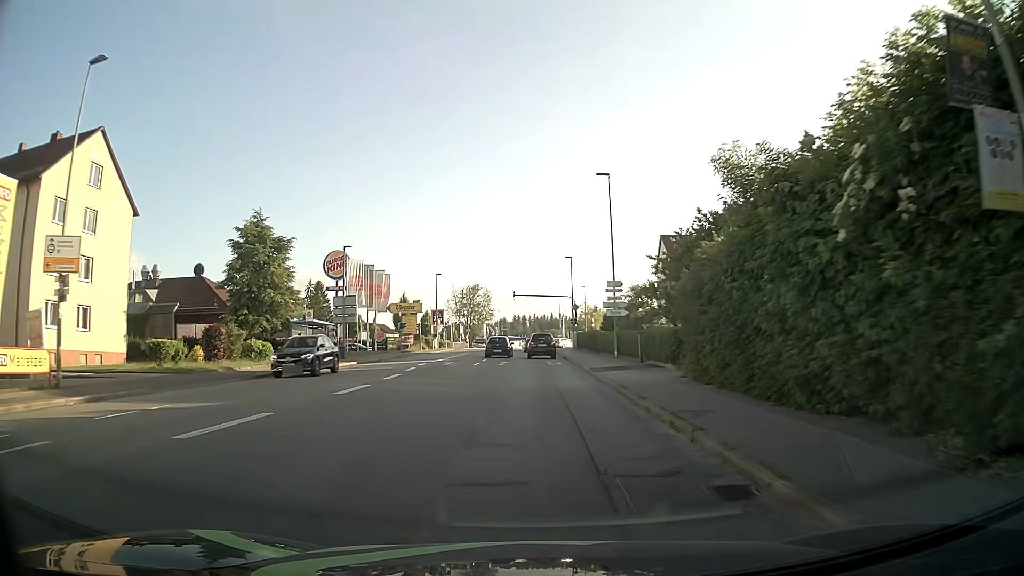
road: tertiary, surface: asphalt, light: Day
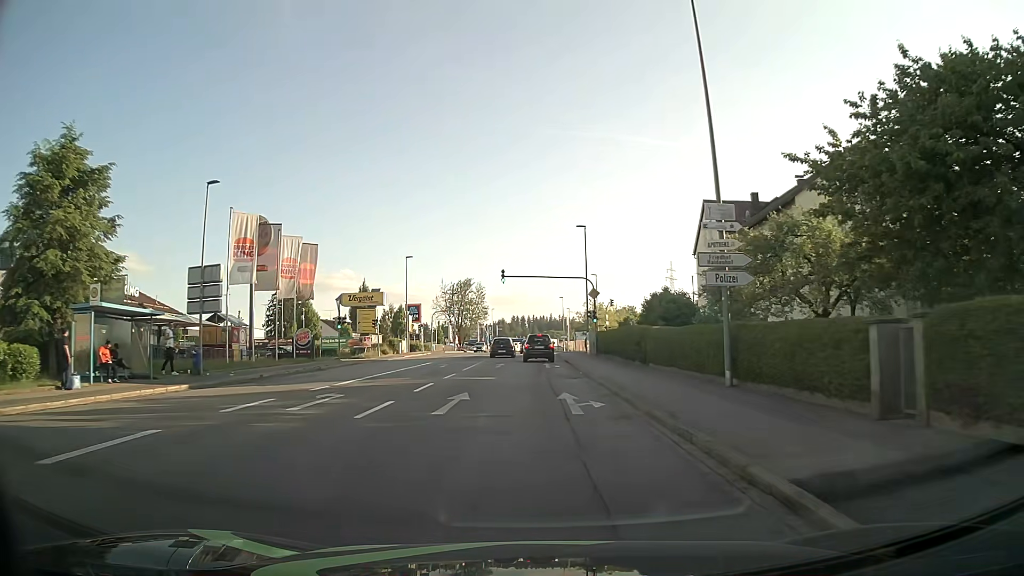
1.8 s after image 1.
(-0.1, +21.8) m; 0°
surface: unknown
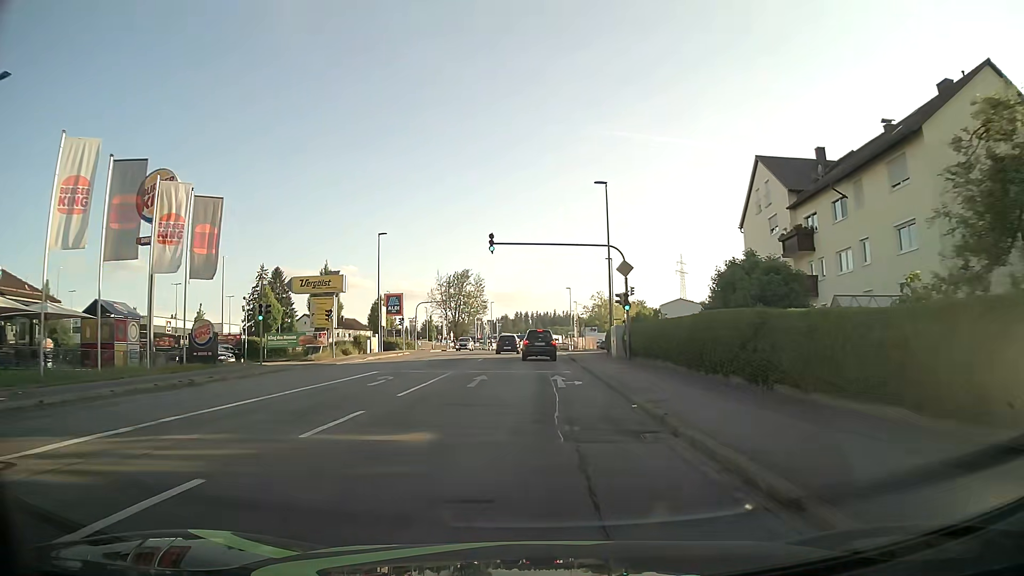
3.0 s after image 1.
(0.0, +14.3) m; 0°
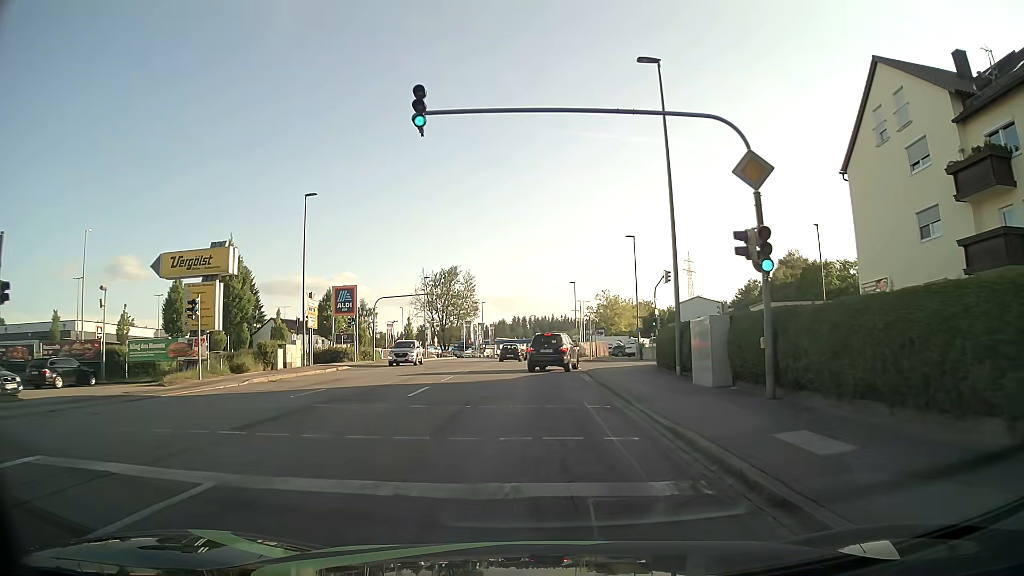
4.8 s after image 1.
(+0.1, +18.7) m; +1°
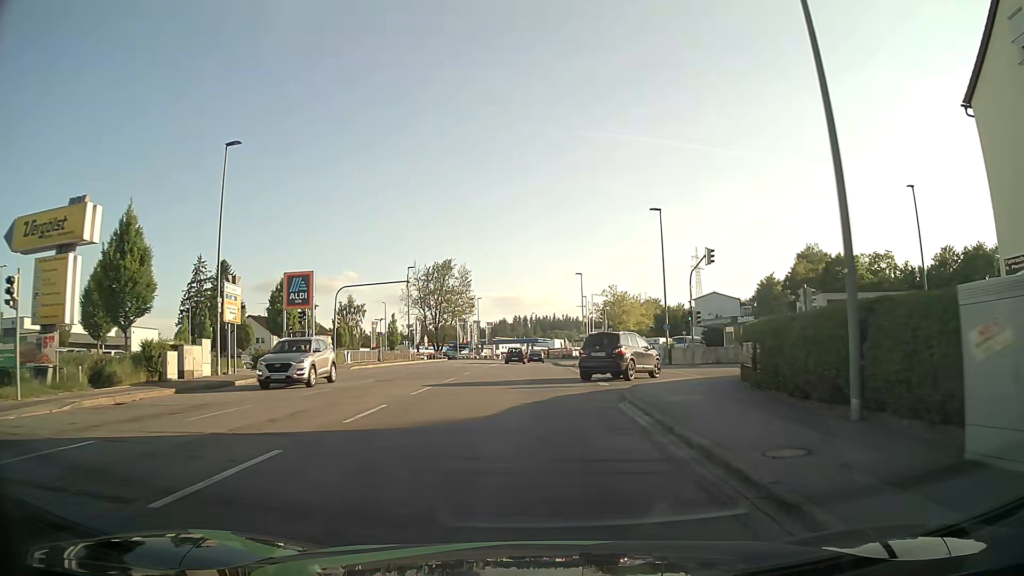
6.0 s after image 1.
(0.0, +11.6) m; 0°
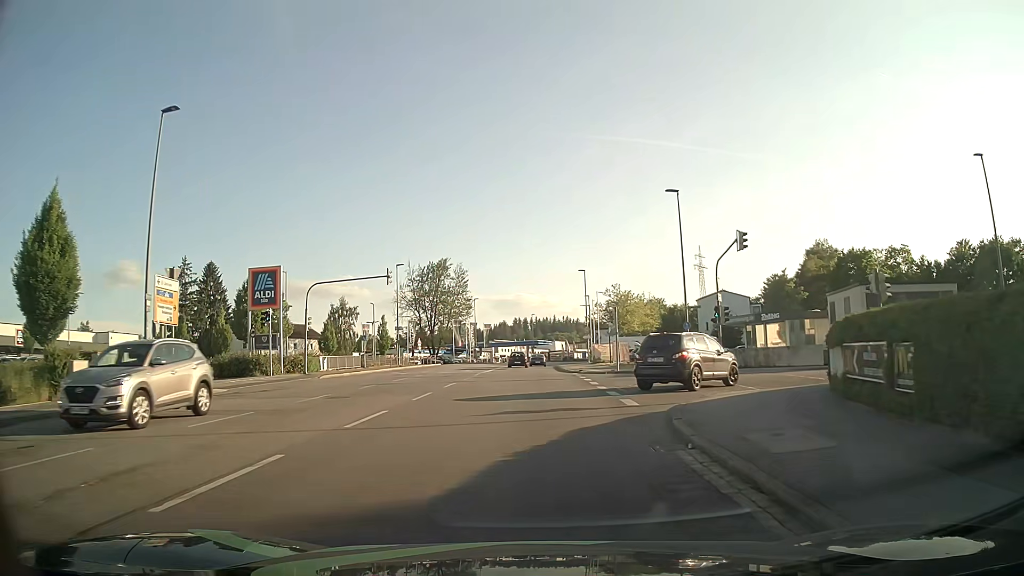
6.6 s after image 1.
(0.0, +6.0) m; 0°
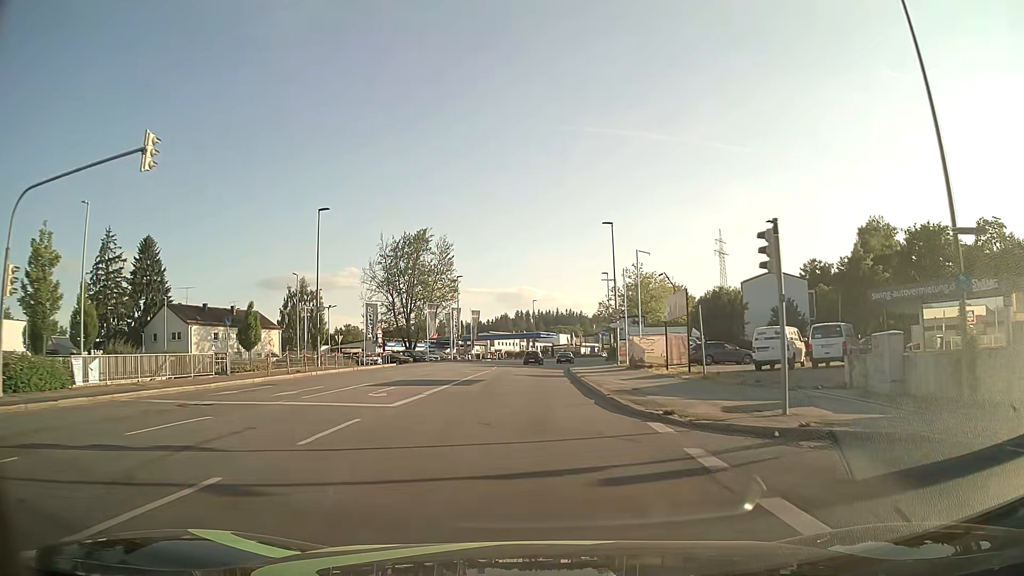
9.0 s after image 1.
(0.0, +25.8) m; -1°
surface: asphalt
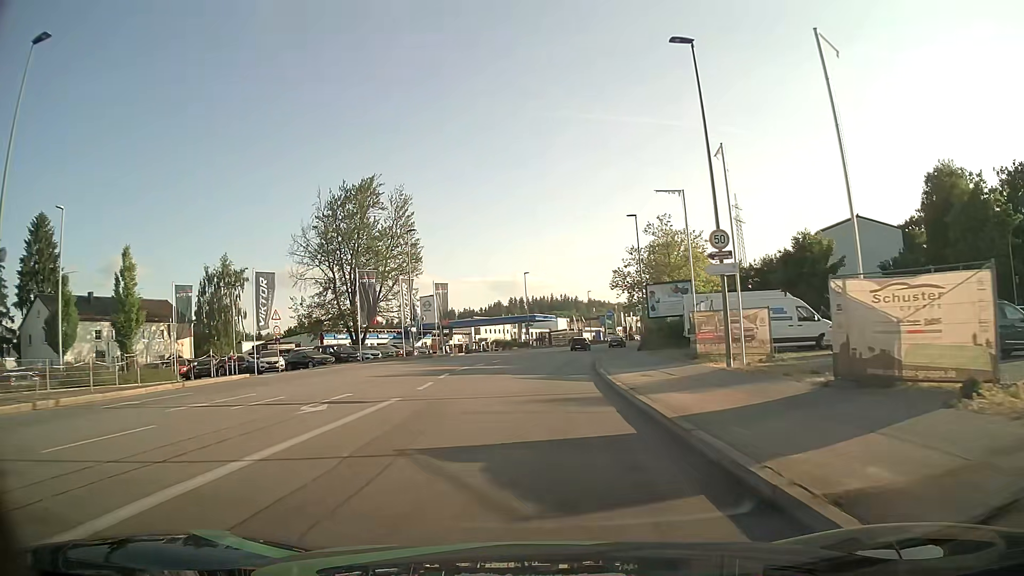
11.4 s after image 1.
(+0.2, +28.3) m; +1°
(0, +10) (0, +20) (+1, +30) (+1, +40) (+2, +50) (+4, +60) (+6, +70) (+8, +79) (+10, +89) (+13, +99) m
